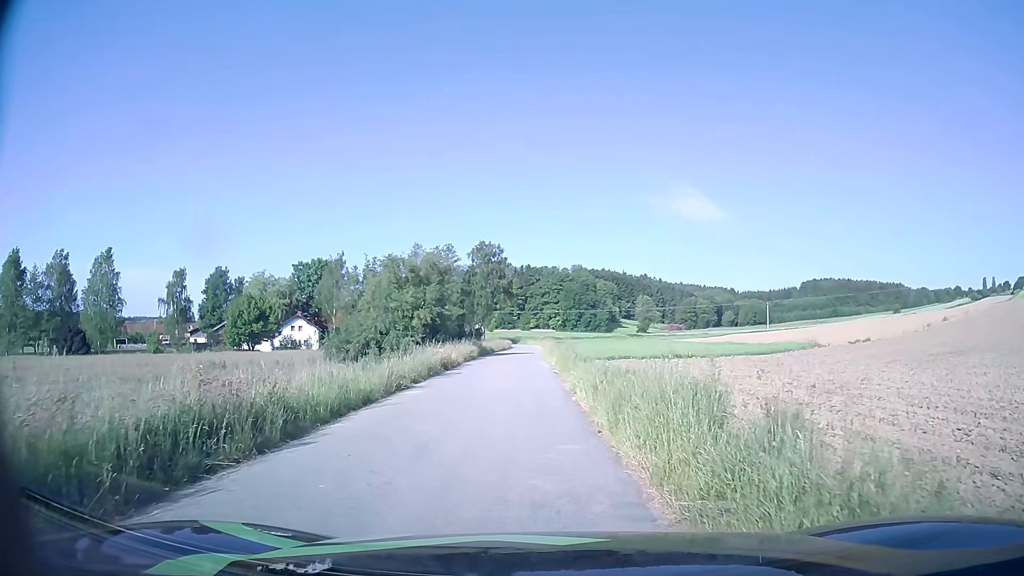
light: Day
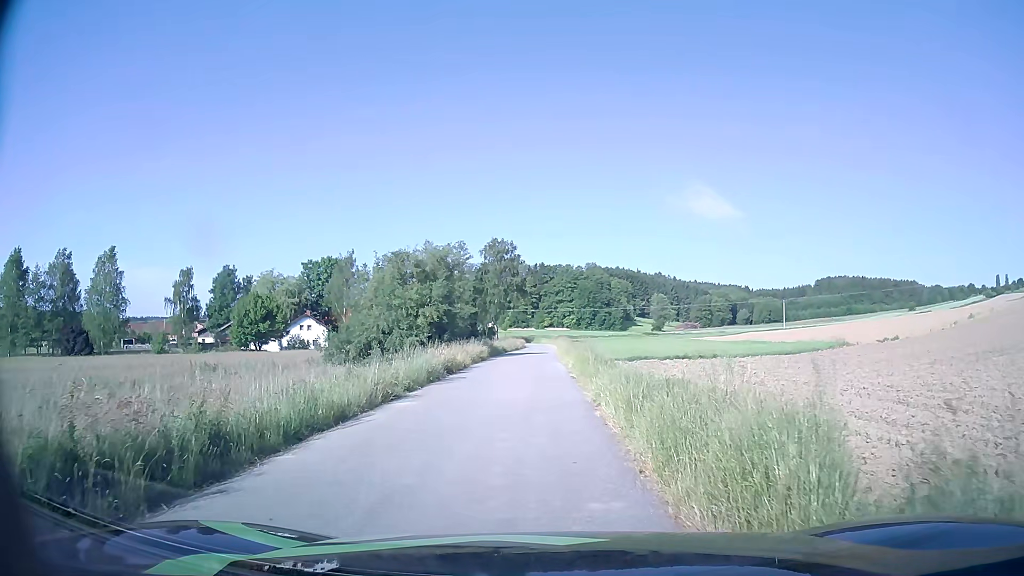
(0.0, +2.6) m; -1°
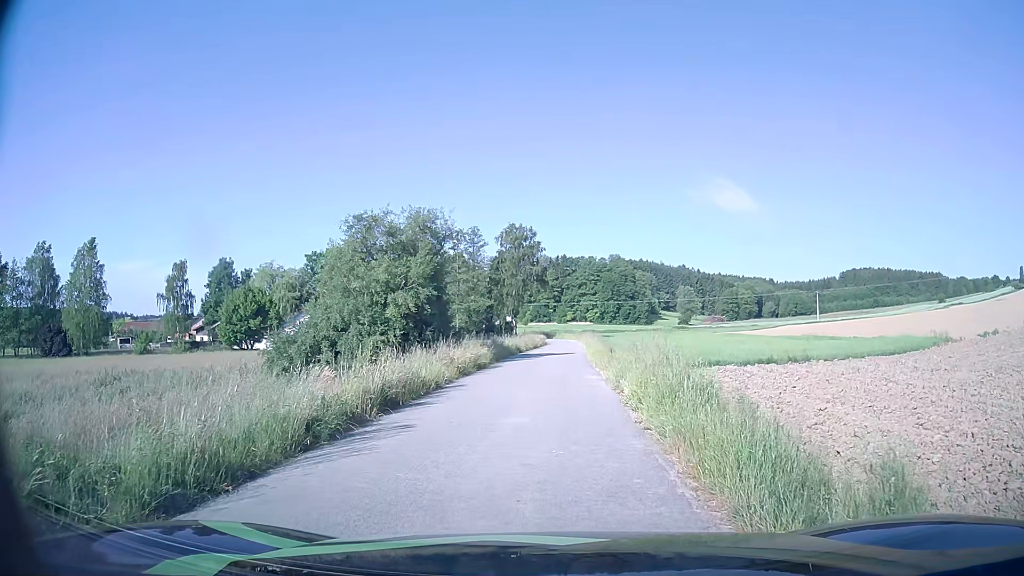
(-0.2, +10.9) m; -1°
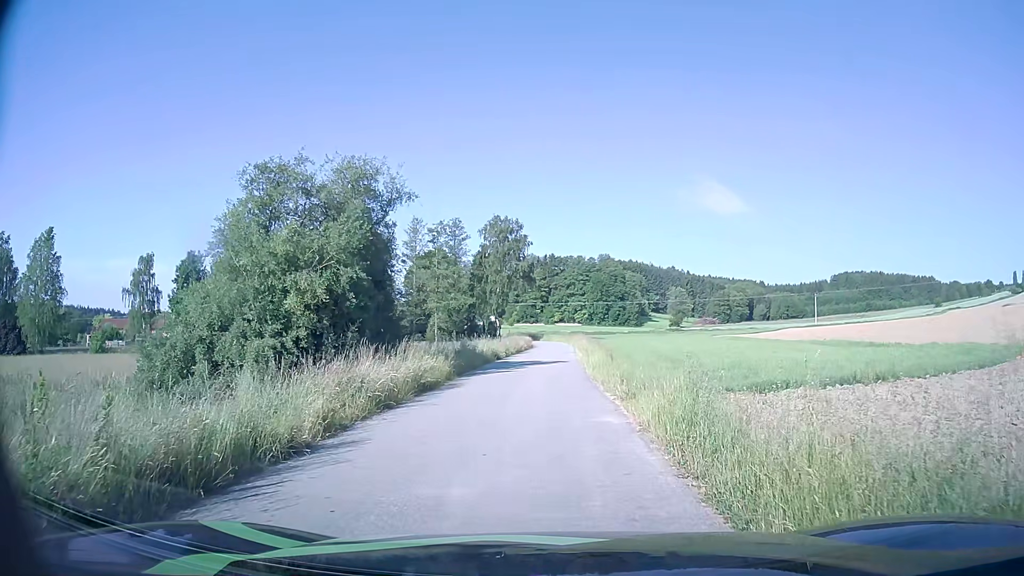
(-0.1, +8.5) m; 0°
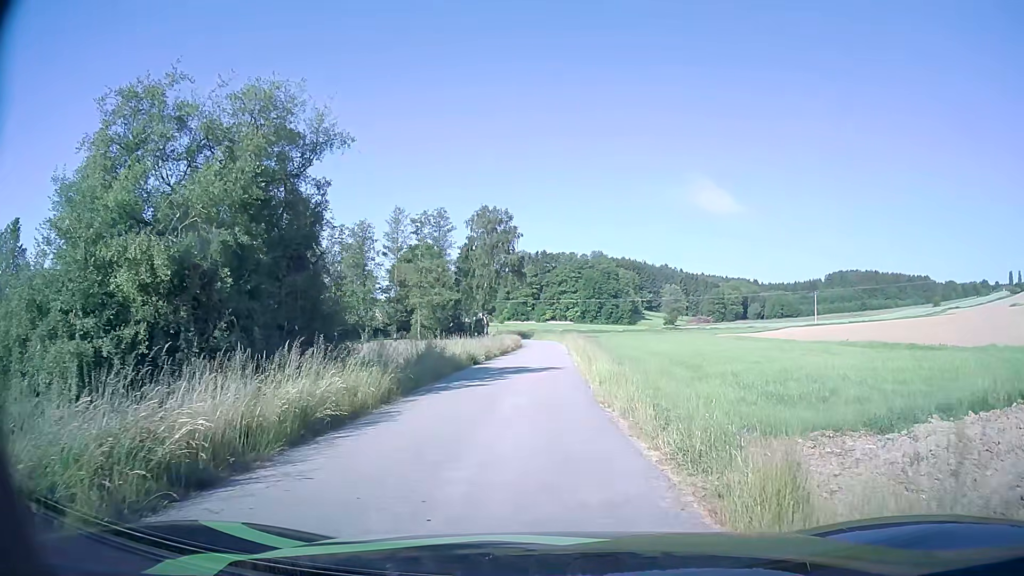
(0.0, +6.6) m; 0°
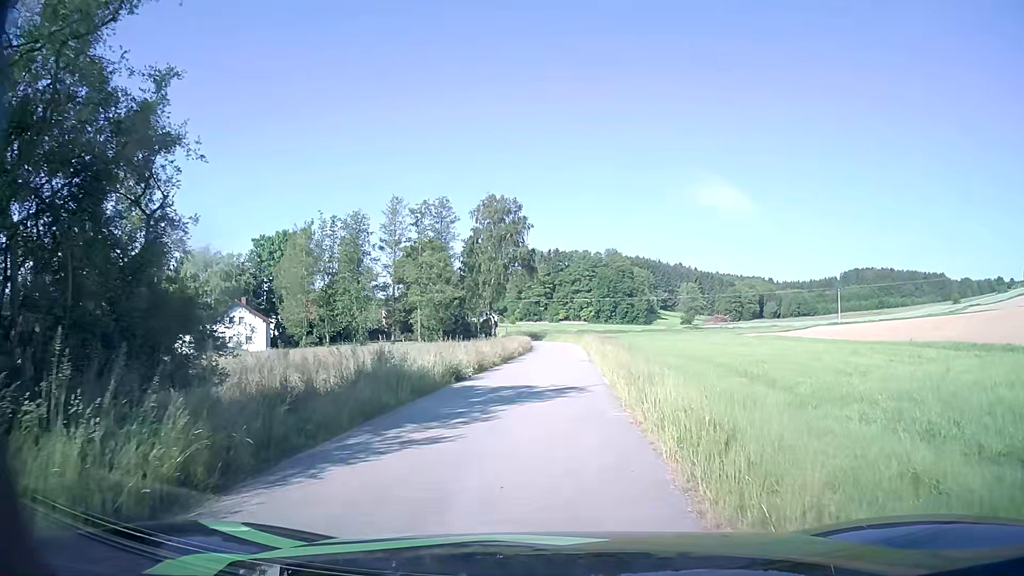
(0.0, +8.5) m; 0°
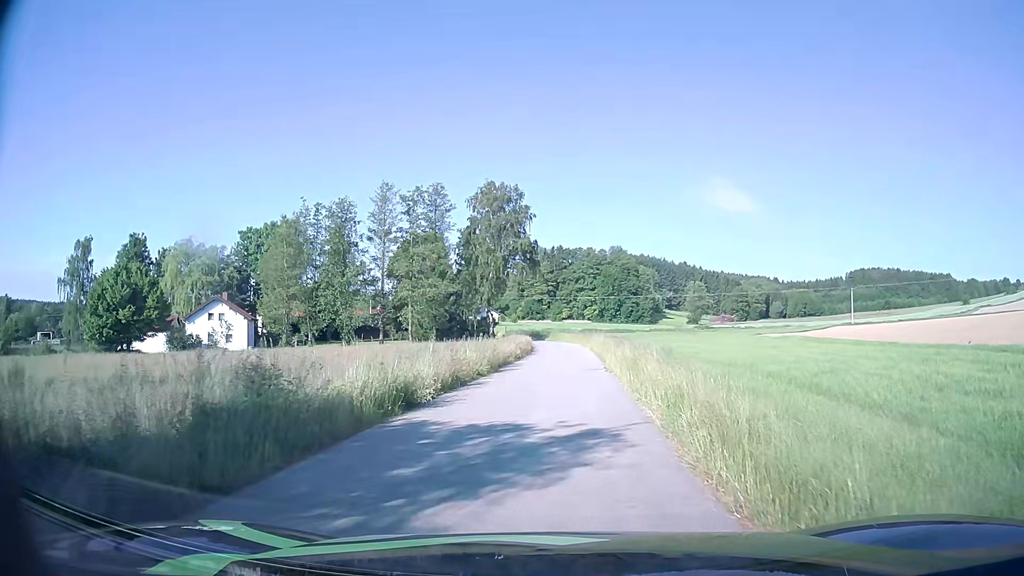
(-0.1, +7.0) m; 0°
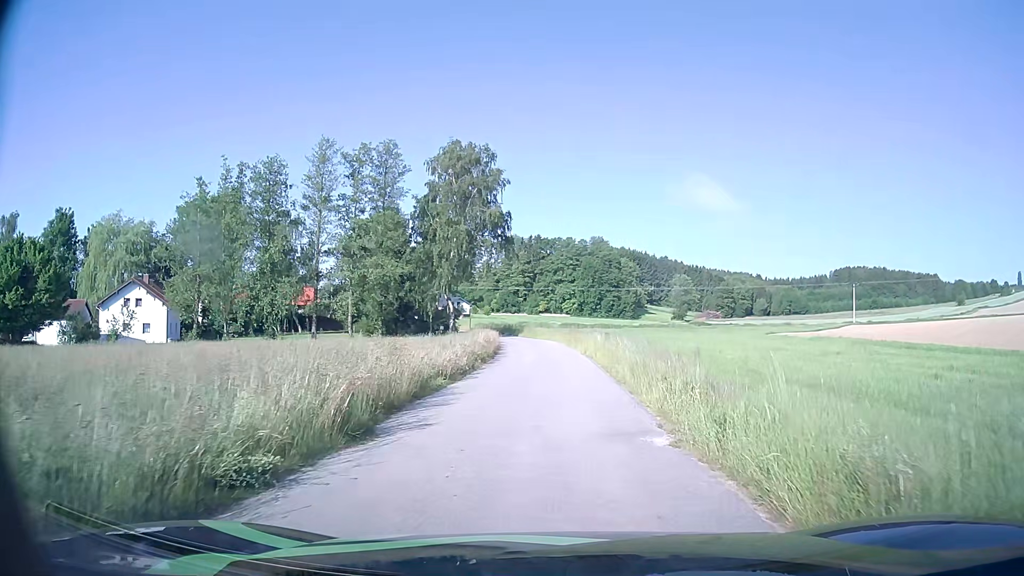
(0.0, +14.9) m; +2°
(0, +10) (0, +20) (0, +30) (0, +40) (-1, +50) (-2, +60) (-4, +70) (-7, +79) (-10, +89) (-14, +98) m
